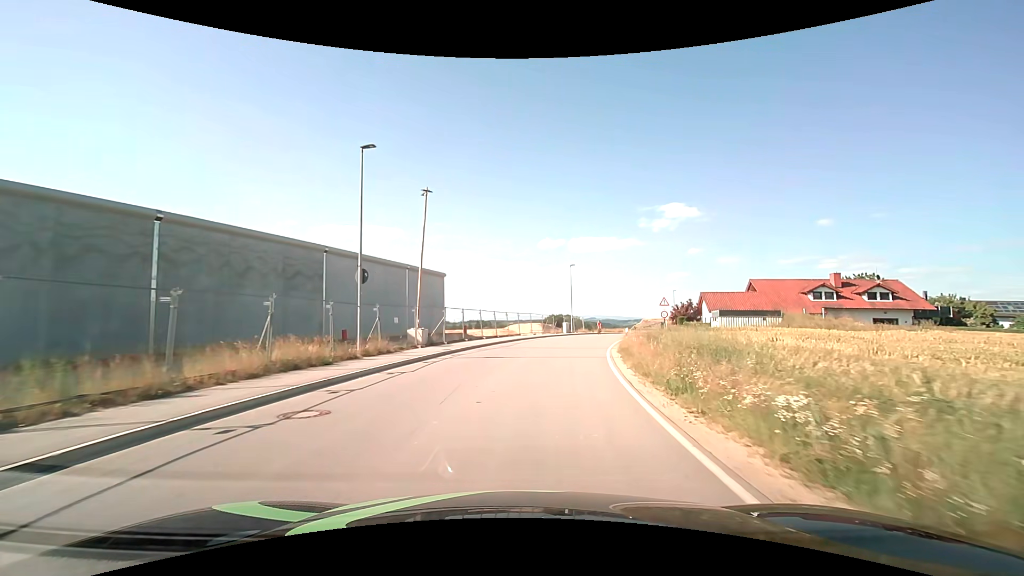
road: unclassified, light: Day
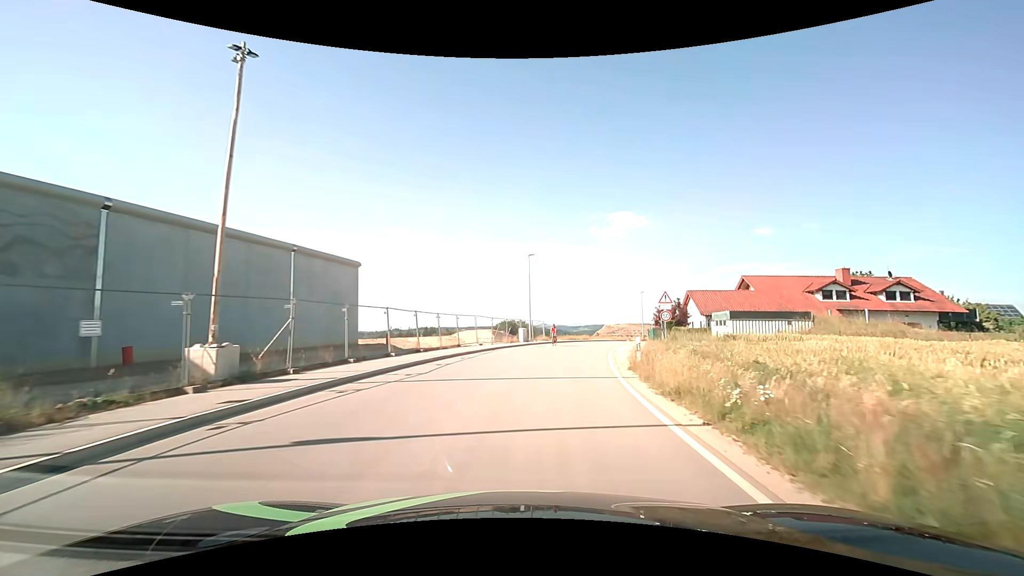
(+0.7, +13.2) m; +6°
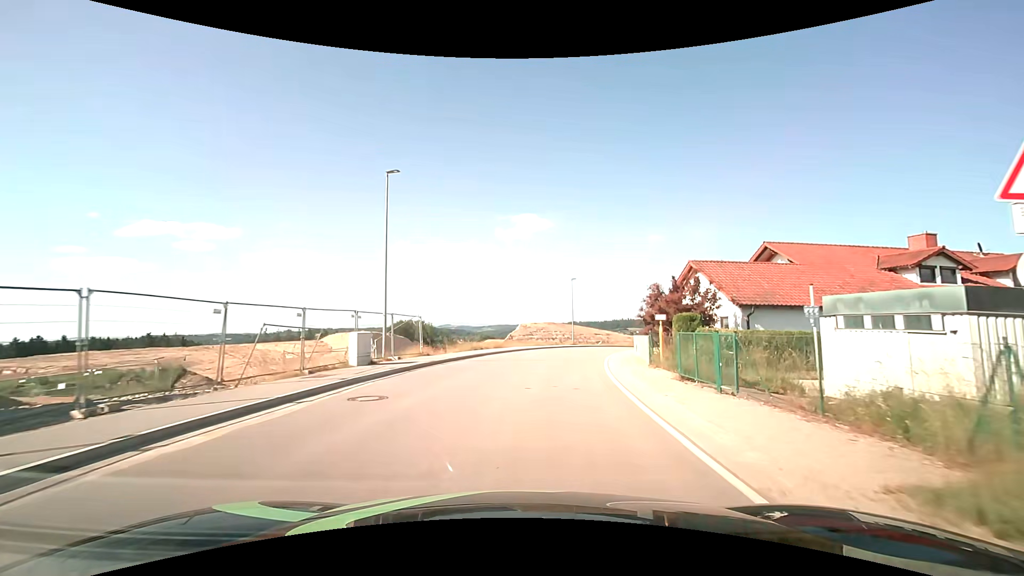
(+2.3, +24.9) m; +11°
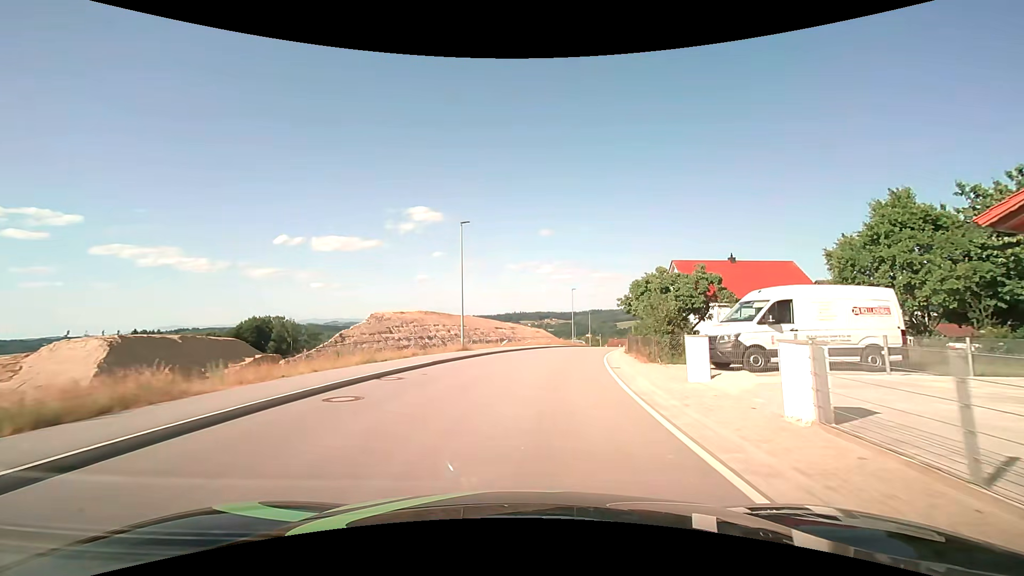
(+3.3, +29.8) m; +12°
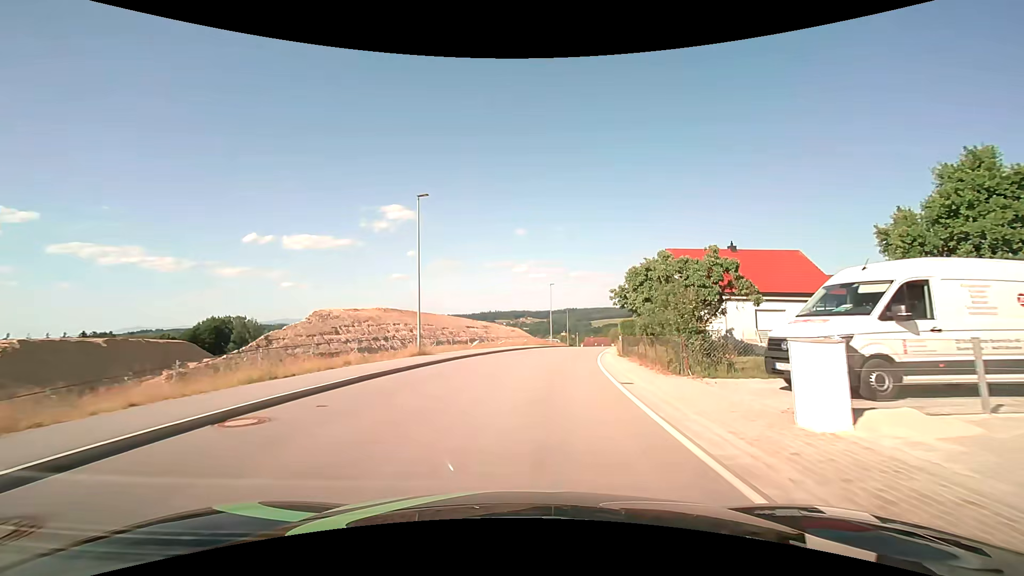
(+0.1, +6.1) m; +3°
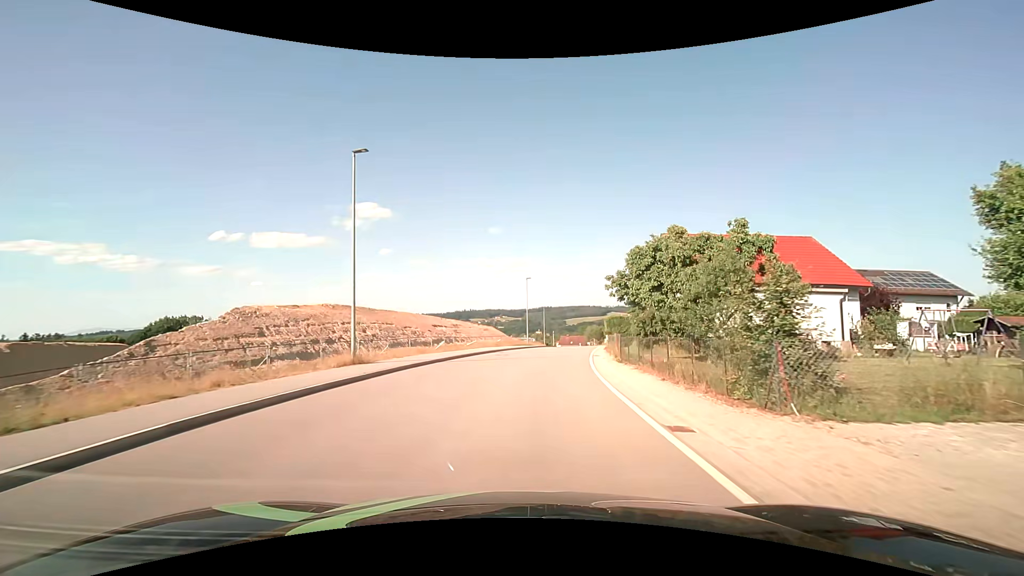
(+0.2, +6.1) m; +3°
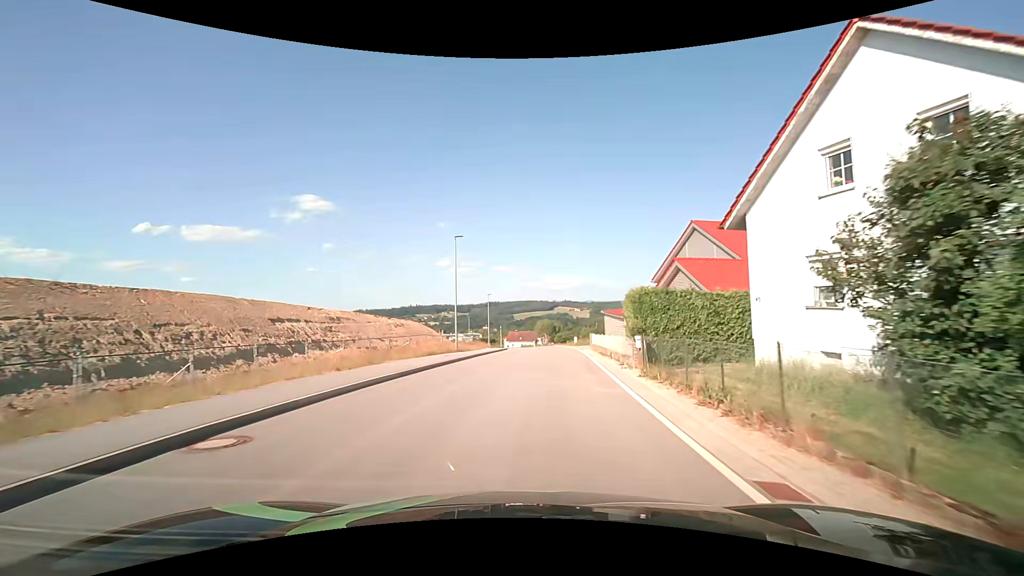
(+1.4, +24.7) m; +6°
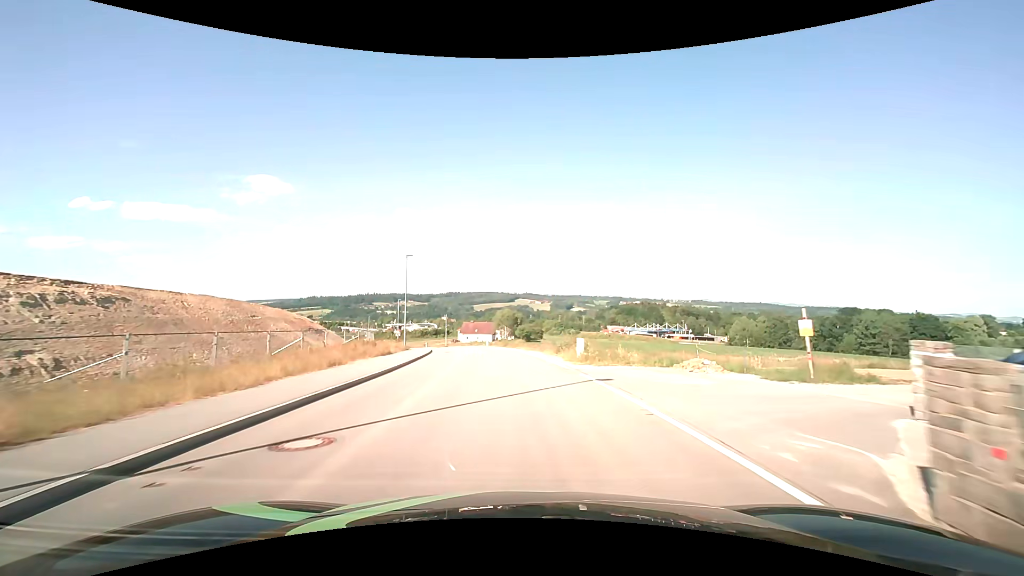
(+1.5, +32.4) m; +5°
(0, +10) (-1, +20) (-1, +30) (-3, +40) (-4, +50) (-6, +60) (-9, +69) (-11, +79) (-14, +88) (-18, +98) m
